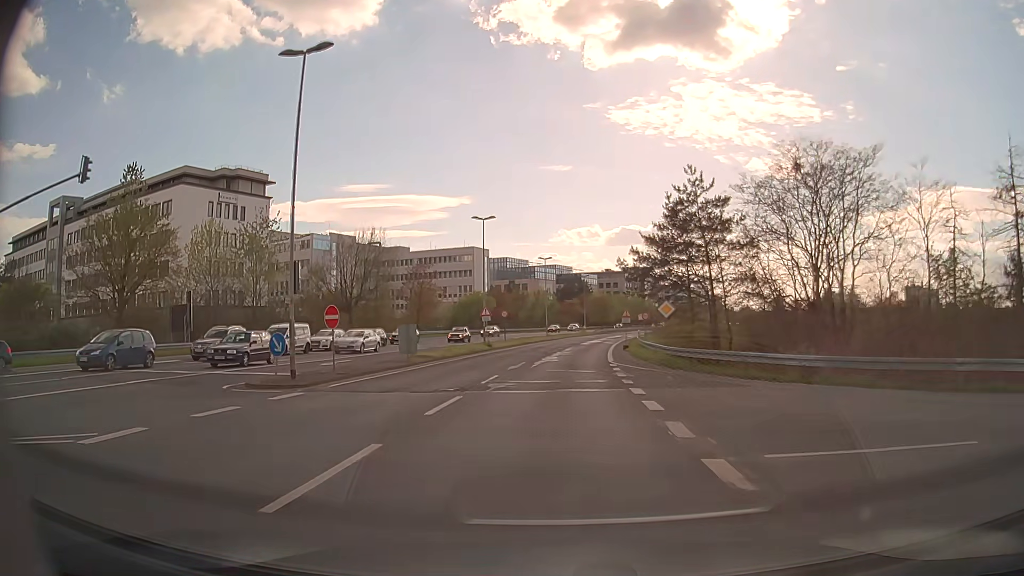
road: secondary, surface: asphalt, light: Day
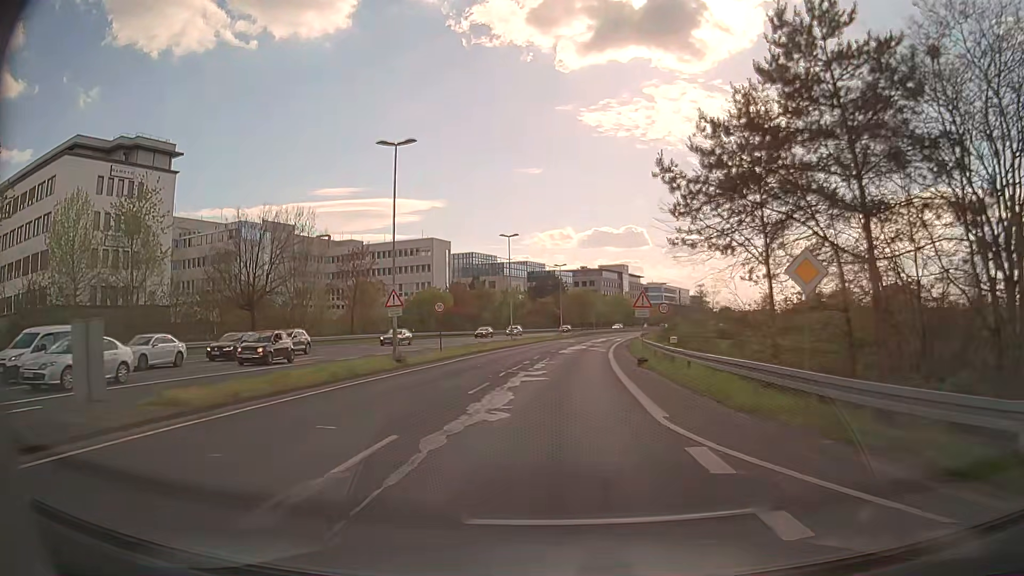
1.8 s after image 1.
(+0.4, +20.5) m; +2°
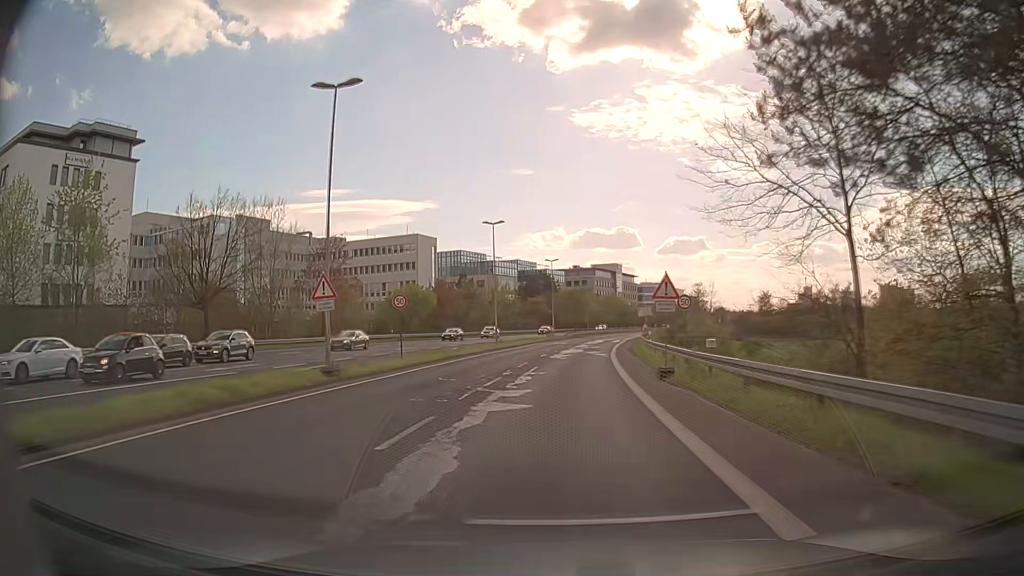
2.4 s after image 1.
(0.0, +7.4) m; 0°
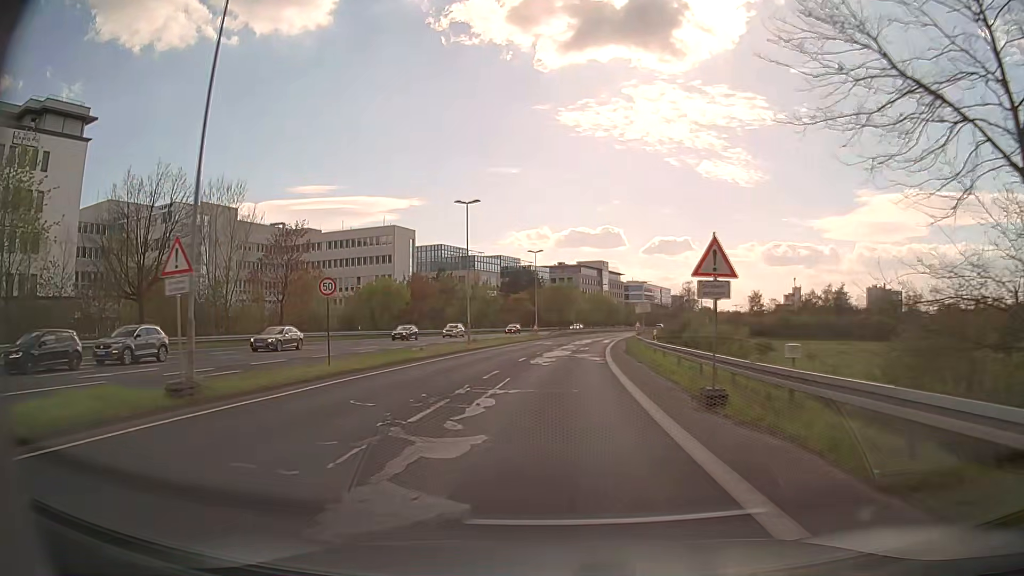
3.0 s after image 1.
(+0.1, +7.4) m; +1°
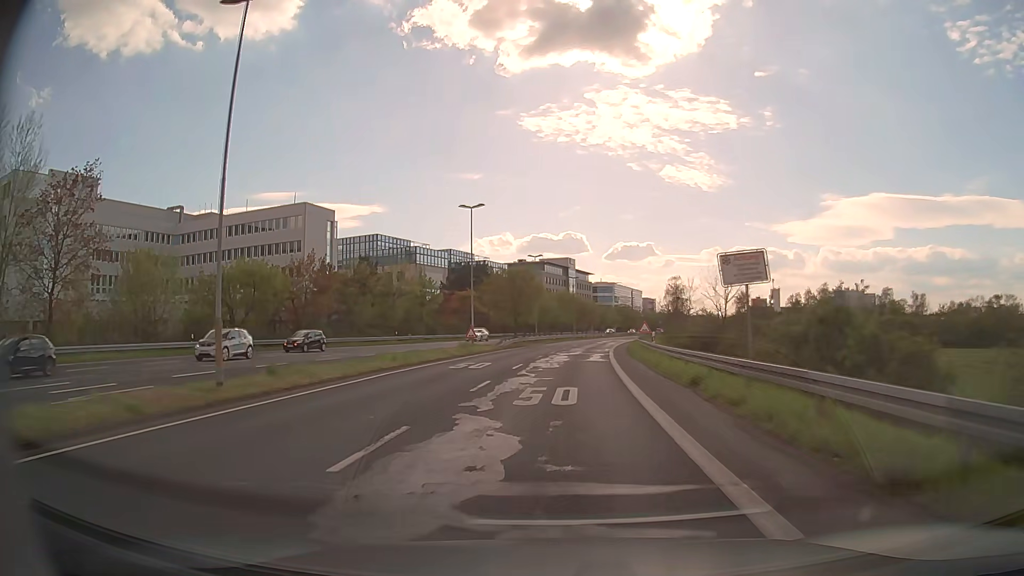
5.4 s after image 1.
(+1.0, +29.4) m; +3°
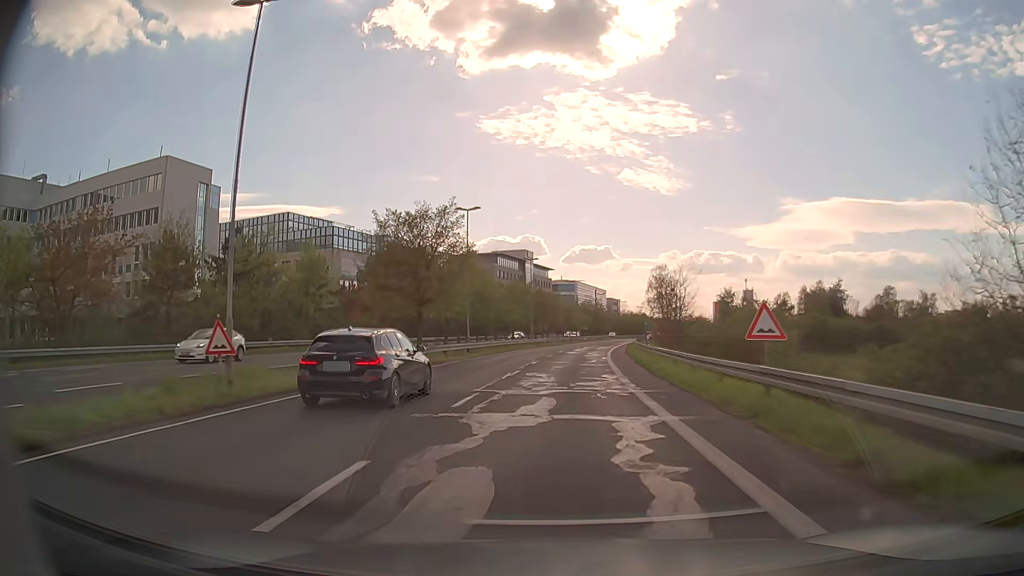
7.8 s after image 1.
(+0.7, +29.5) m; +3°
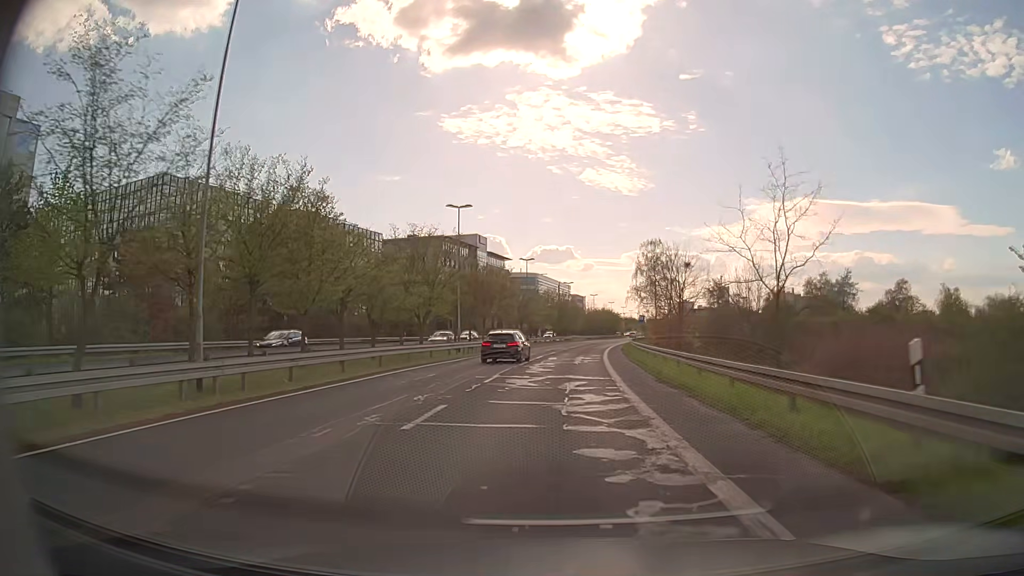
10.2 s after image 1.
(+1.2, +30.3) m; +4°
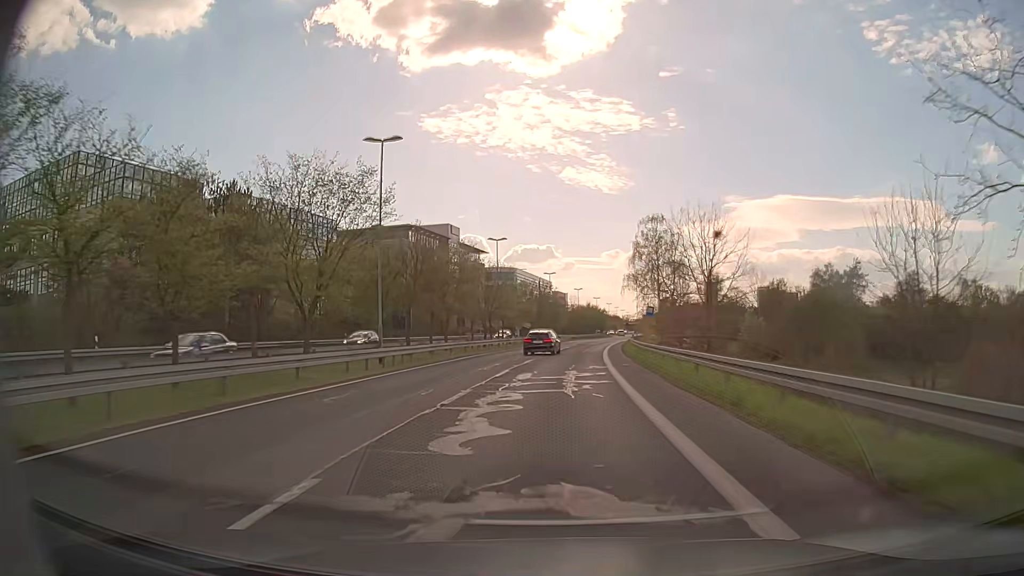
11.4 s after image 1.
(+0.2, +15.5) m; +2°
(0, +10) (0, +20) (+1, +30) (+1, +40) (+2, +50) (+3, +60) (+4, +70) (+5, +80) (+7, +90) (+8, +100) m
